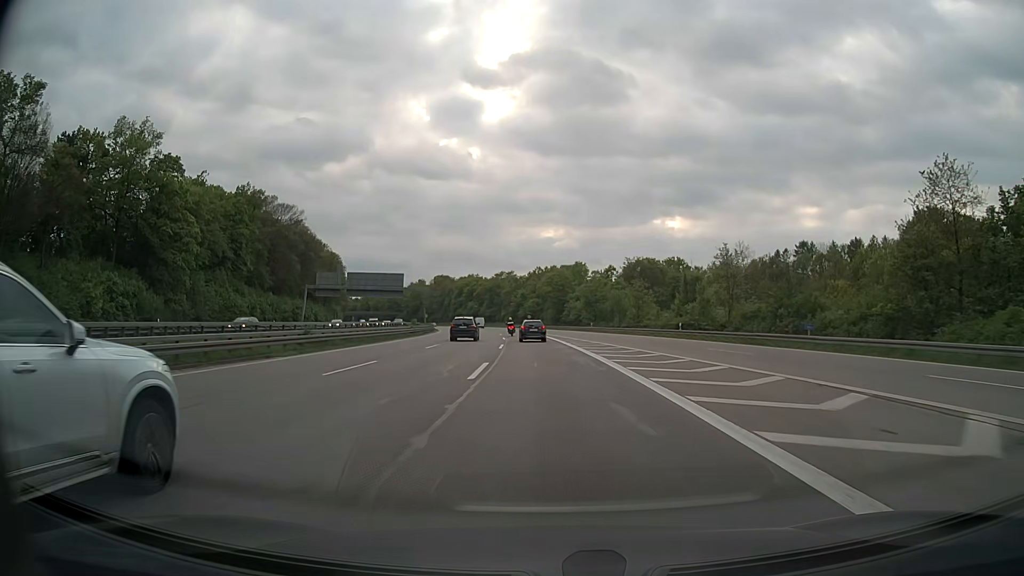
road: motorway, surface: asphalt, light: Day
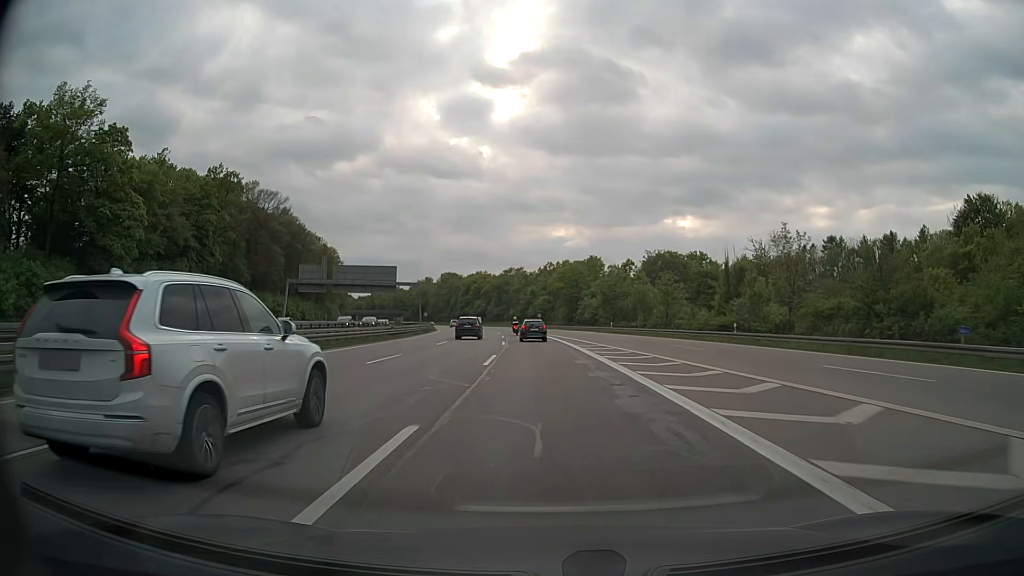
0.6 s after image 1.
(-0.1, +13.4) m; -1°
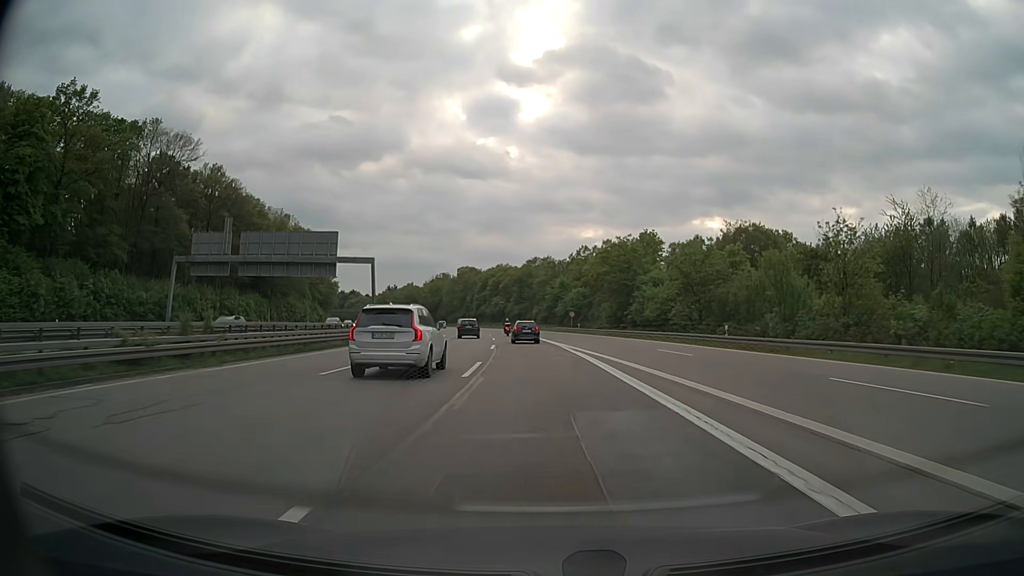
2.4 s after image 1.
(-0.9, +40.2) m; -2°
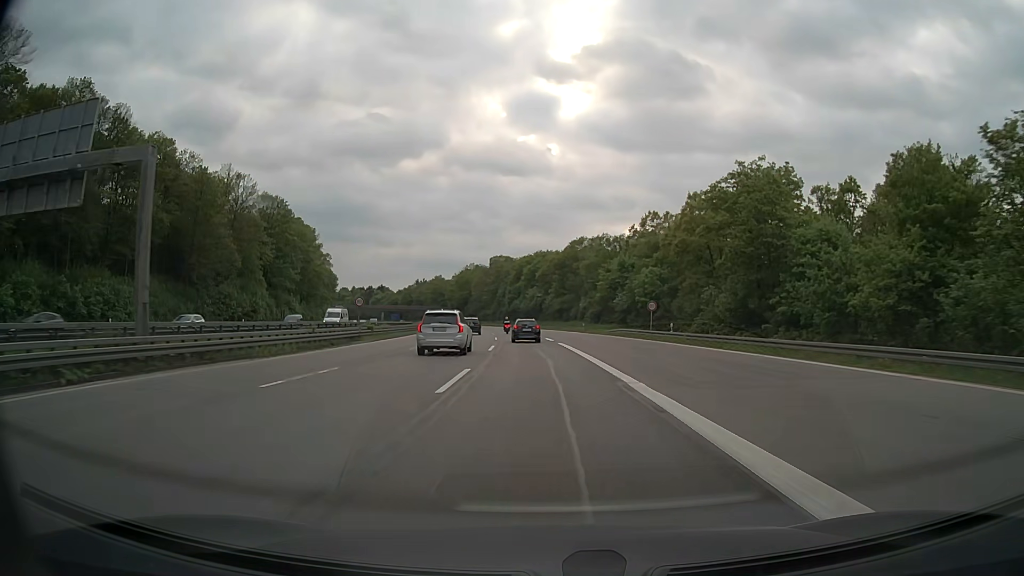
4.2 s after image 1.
(-1.3, +40.2) m; -4°
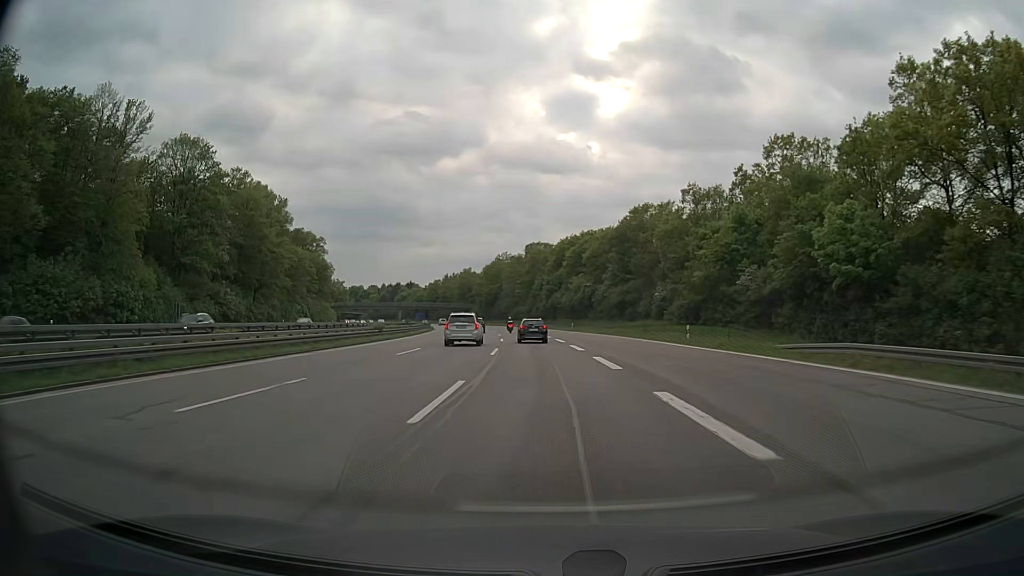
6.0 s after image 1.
(-1.3, +40.3) m; -4°
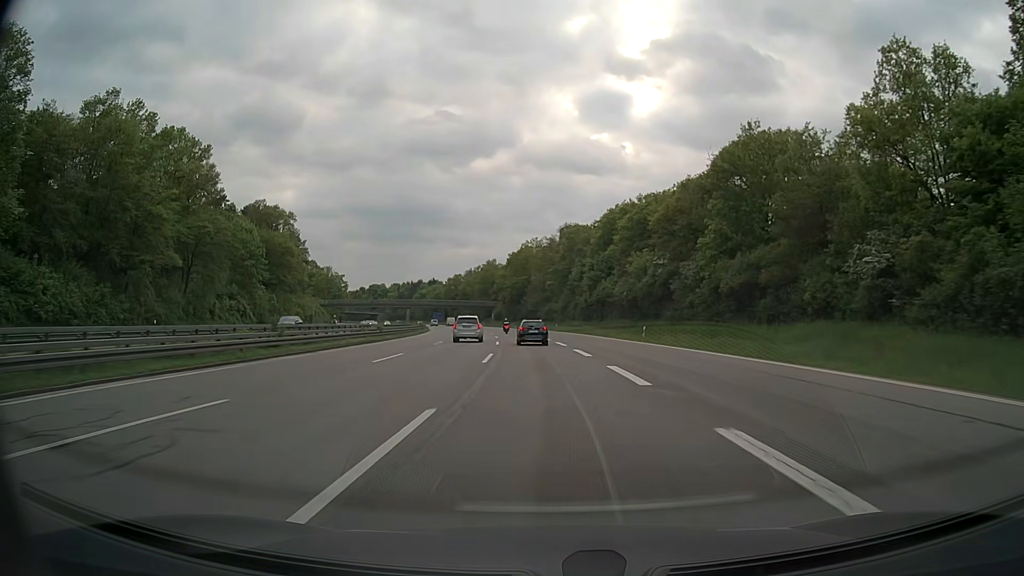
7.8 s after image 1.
(-1.1, +40.3) m; -3°
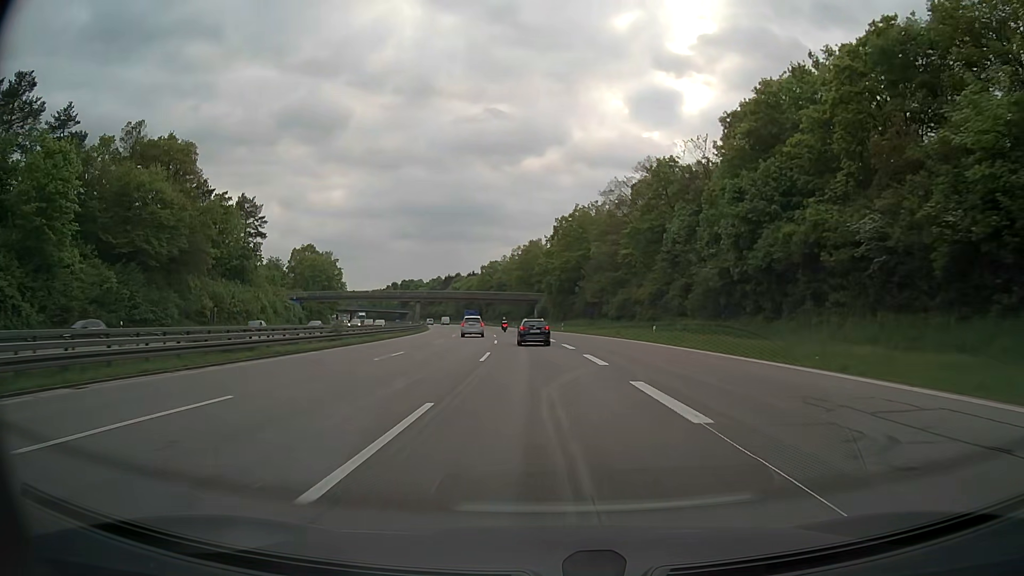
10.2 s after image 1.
(-1.9, +53.7) m; -4°
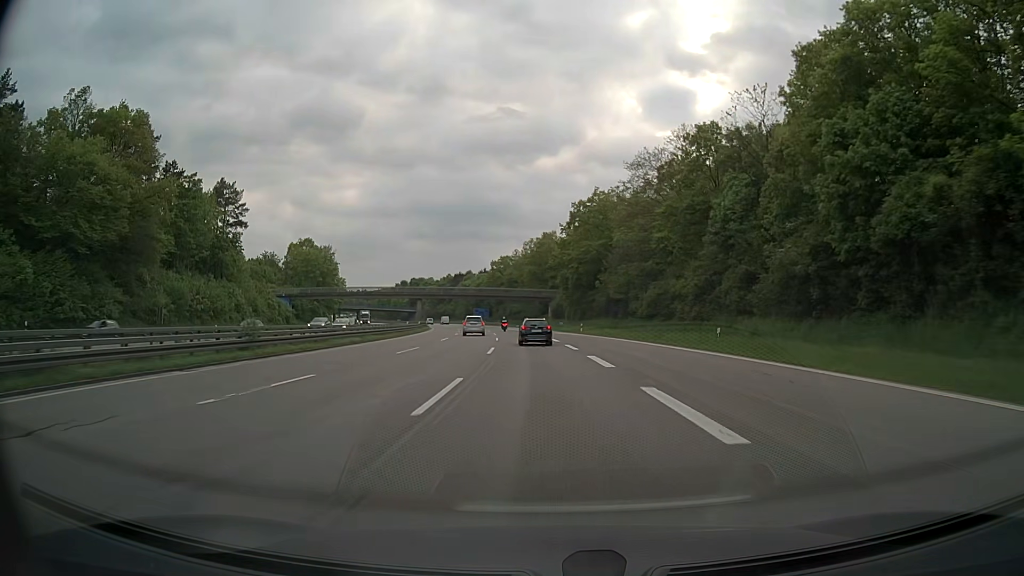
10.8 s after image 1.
(-0.2, +13.4) m; -1°
(0, +10) (0, +20) (-1, +30) (-1, +40) (-2, +50) (-3, +60) (-4, +70) (-5, +80) (-6, +90) (-7, +100) m
